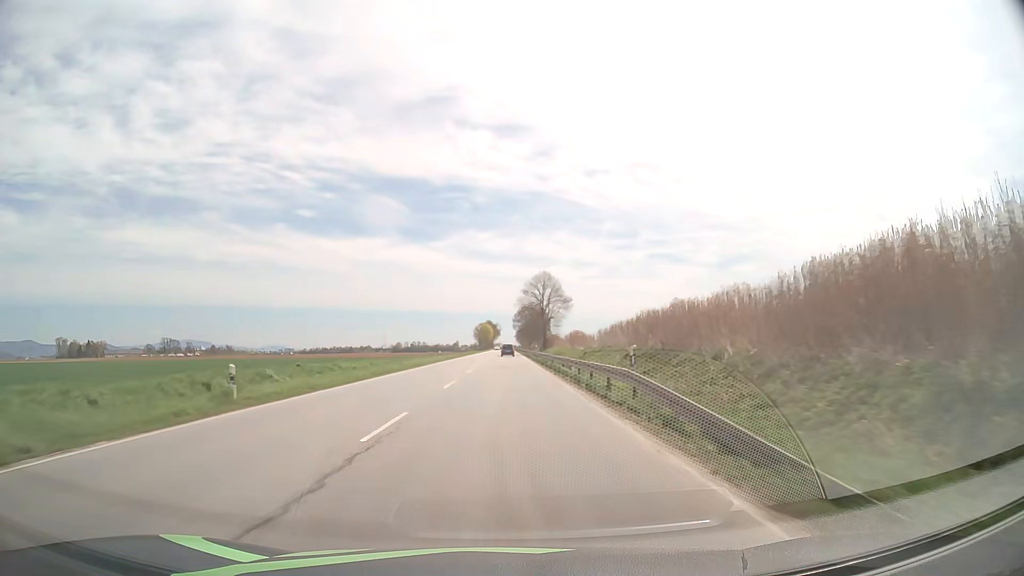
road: primary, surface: asphalt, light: Day
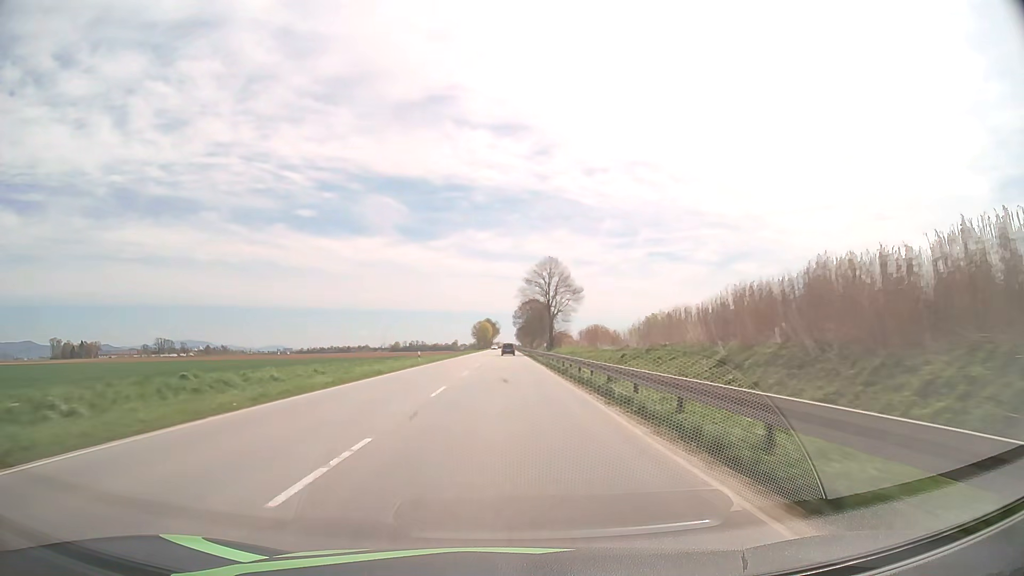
(0.0, +16.0) m; 0°
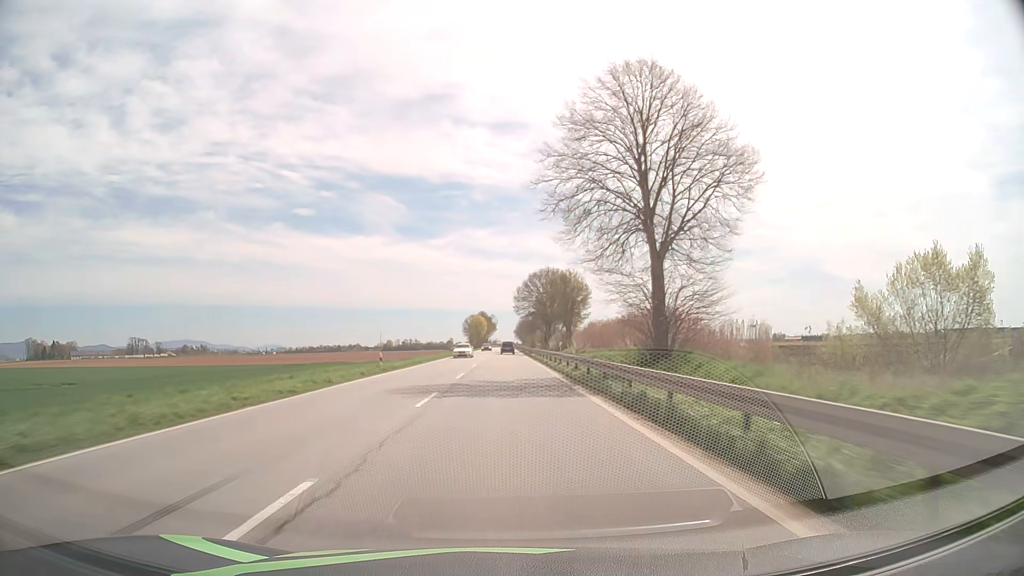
(+0.1, +63.1) m; 0°
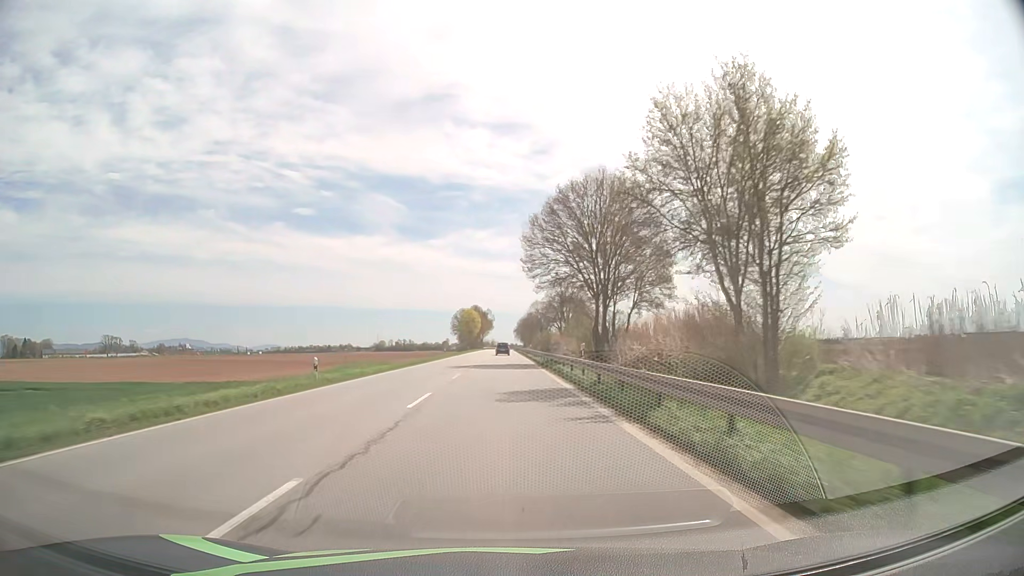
(+0.1, +60.0) m; 0°
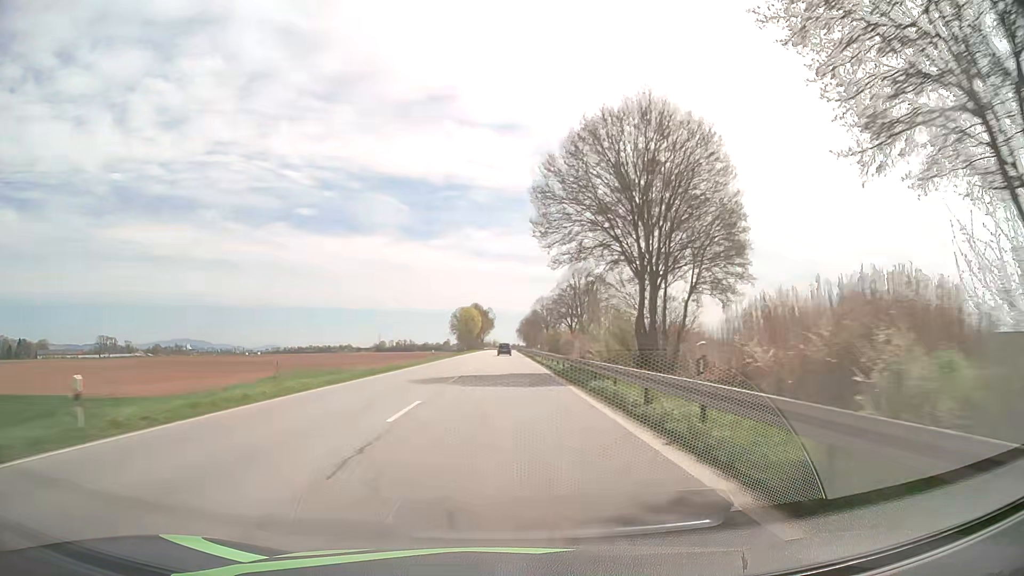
(0.0, +14.7) m; 0°
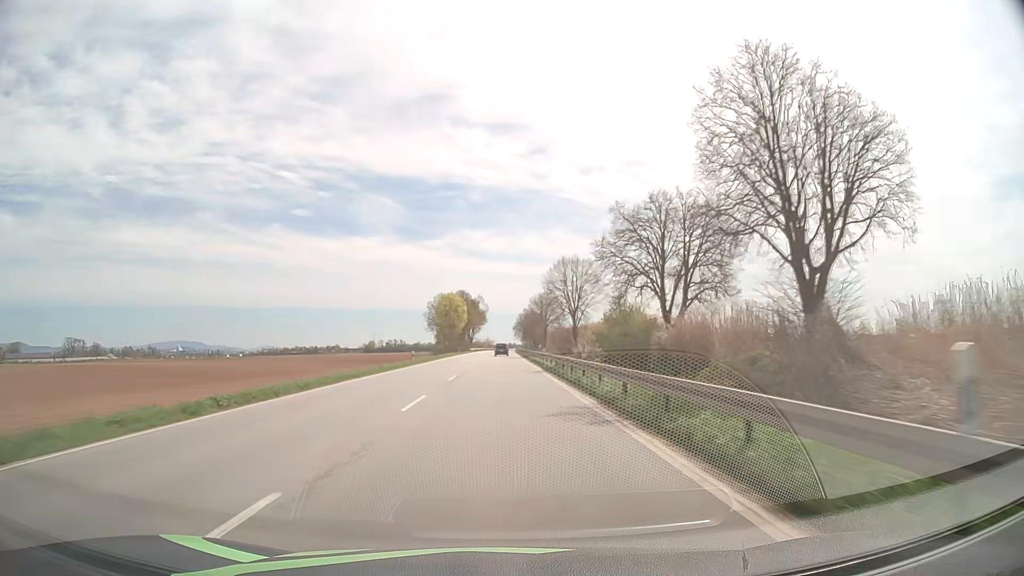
(+0.1, +58.1) m; 0°
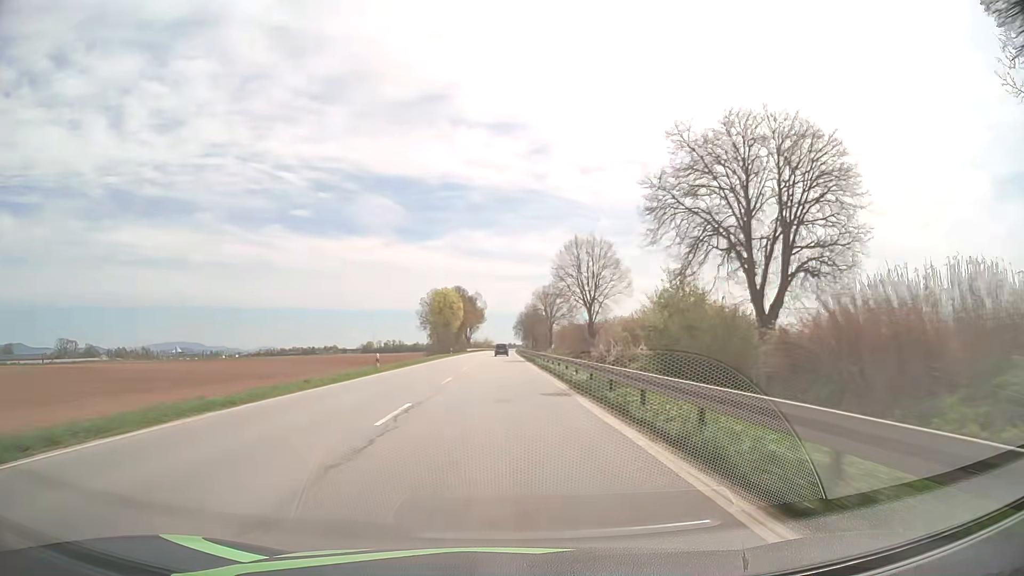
(0.0, +14.4) m; 0°
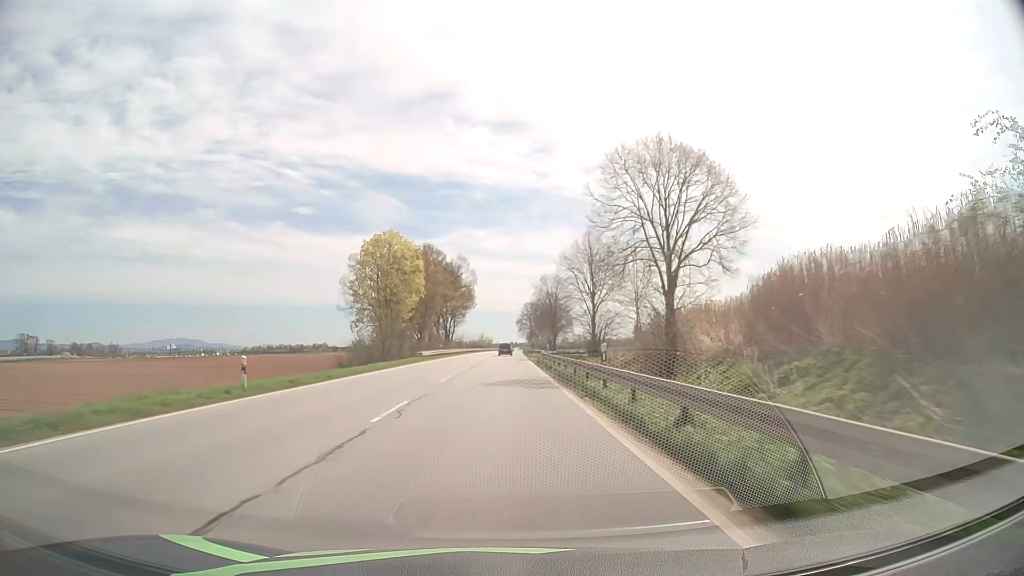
(0.0, +72.1) m; 0°
(0, +10) (0, +20) (0, +30) (0, +40) (0, +50) (0, +60) (0, +70) (0, +80) (0, +90) (0, +100) m
